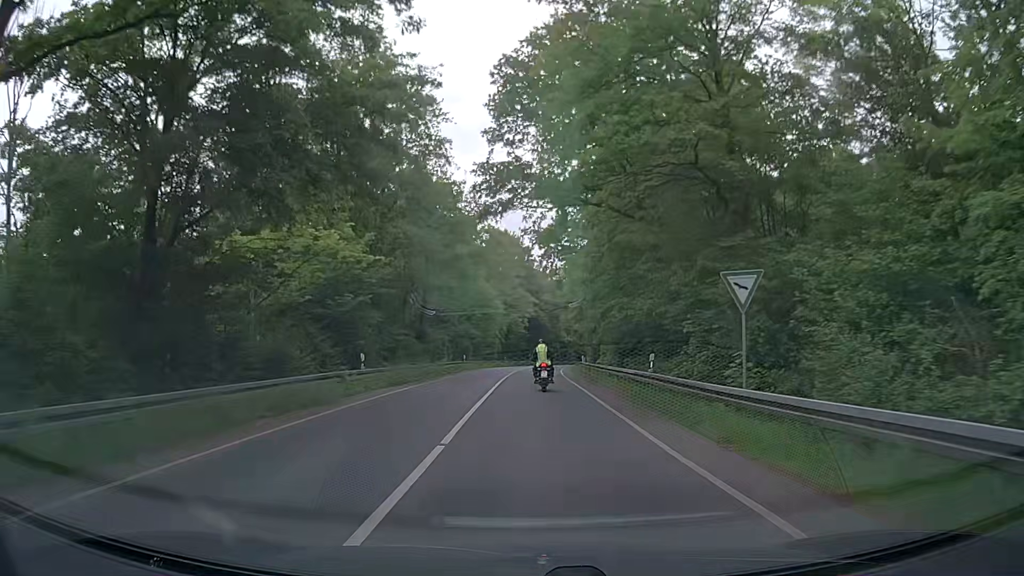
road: secondary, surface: asphalt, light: Day
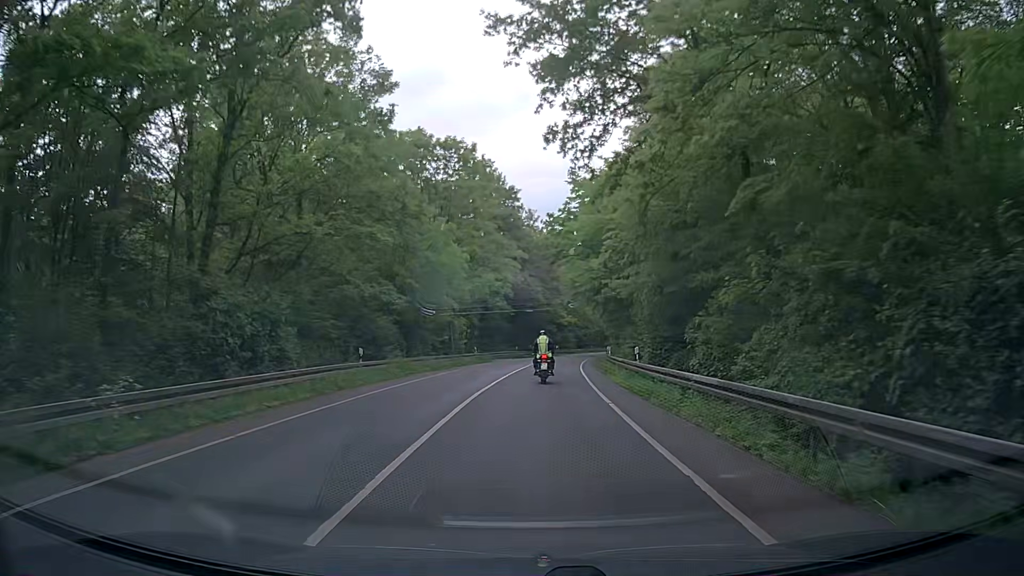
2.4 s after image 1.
(+0.3, +32.6) m; +1°
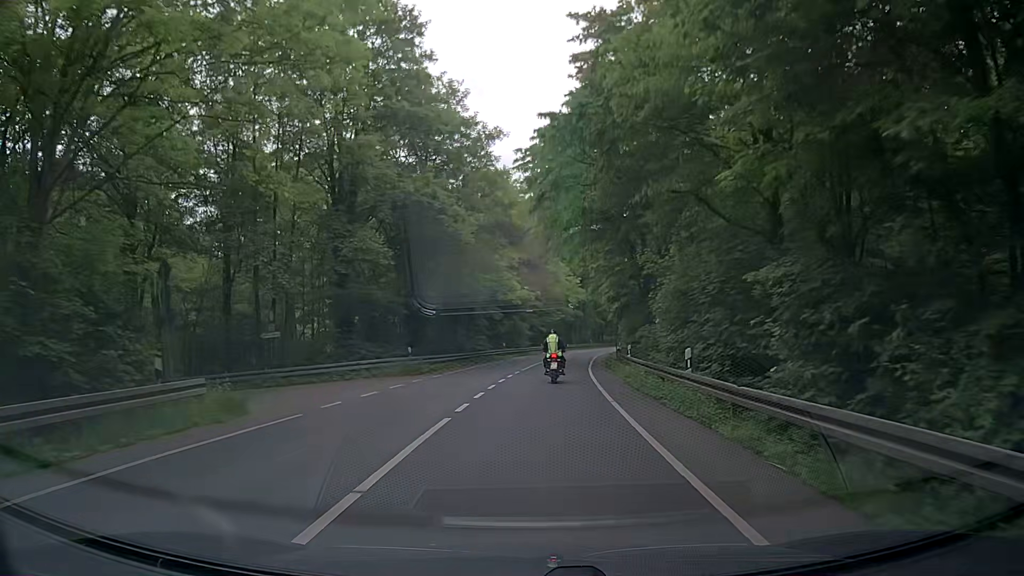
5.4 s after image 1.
(+1.0, +40.9) m; +3°
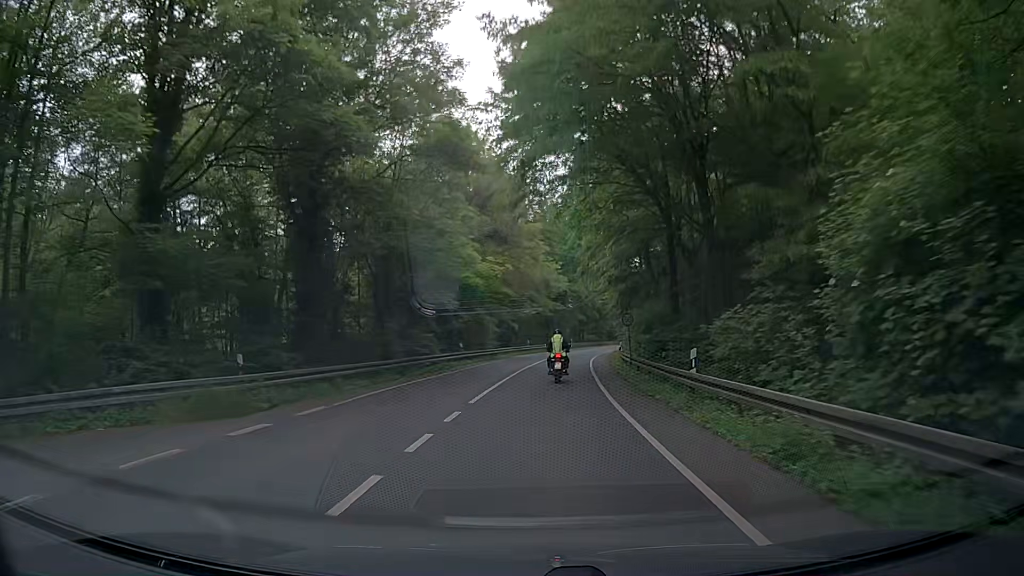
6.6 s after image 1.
(+0.4, +16.4) m; +1°
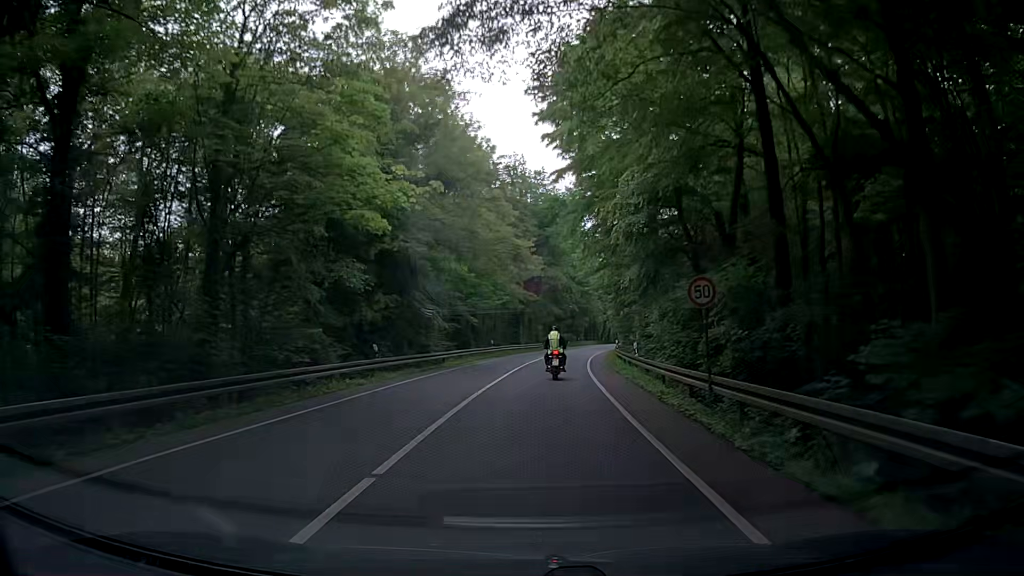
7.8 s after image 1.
(+0.8, +16.5) m; +3°
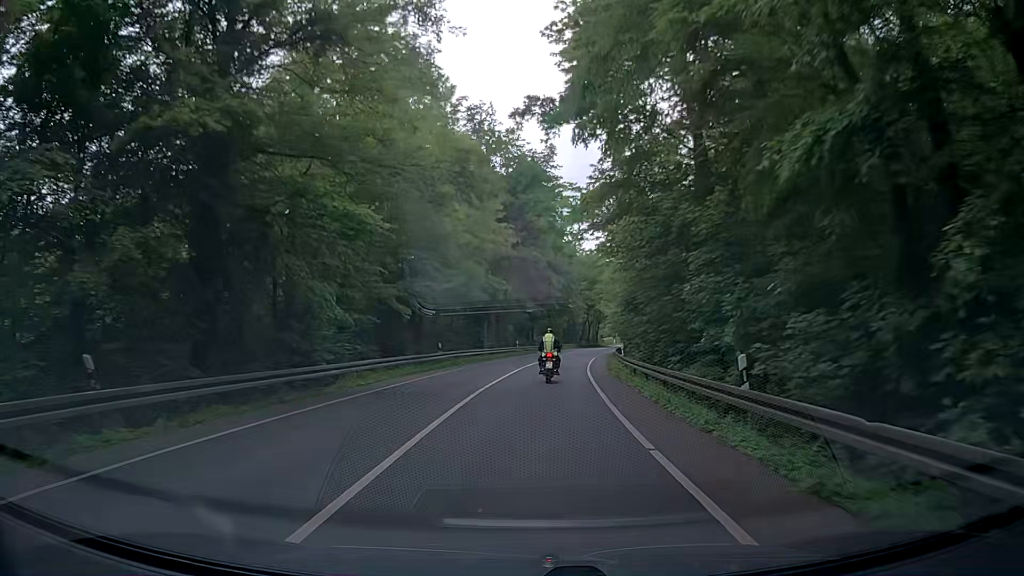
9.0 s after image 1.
(+0.5, +16.4) m; +4°
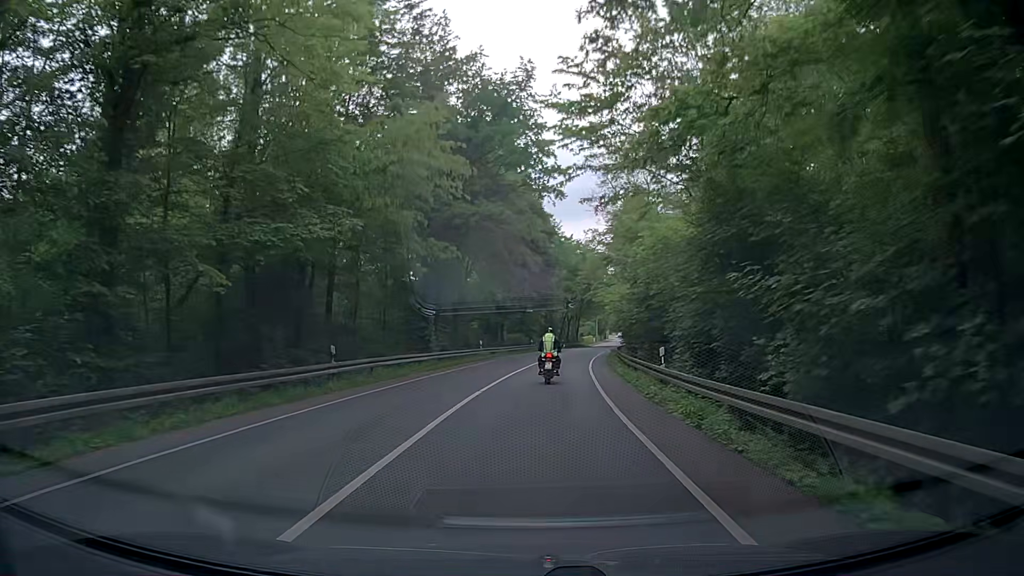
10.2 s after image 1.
(+0.3, +16.1) m; +2°
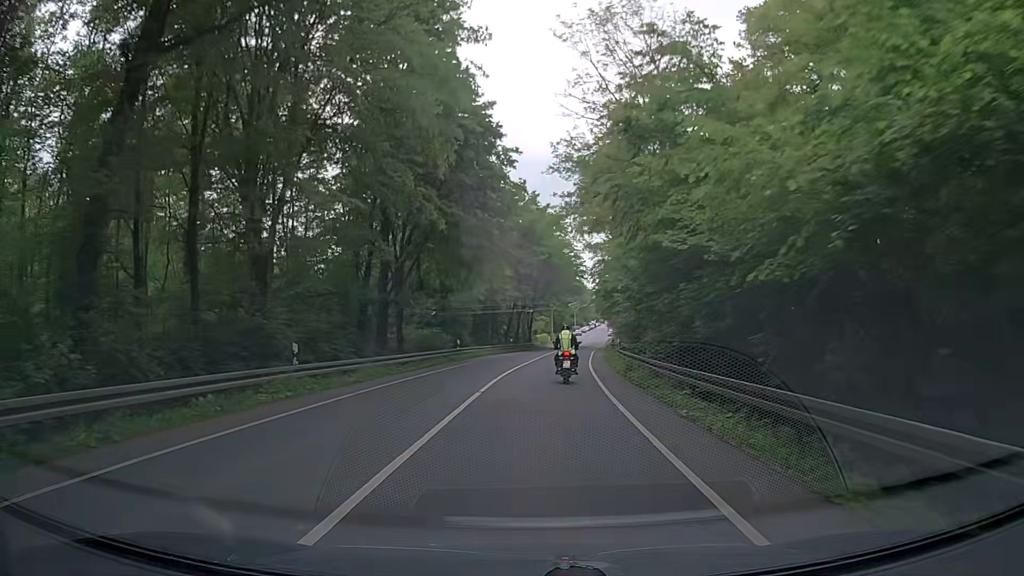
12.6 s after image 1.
(+1.2, +30.8) m; +5°
